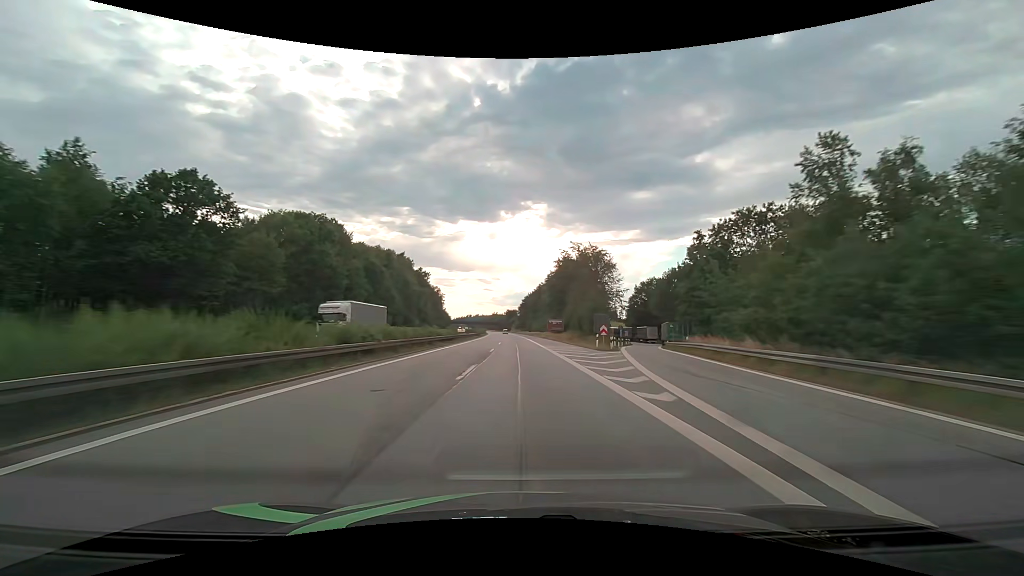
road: motorway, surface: asphalt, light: Day
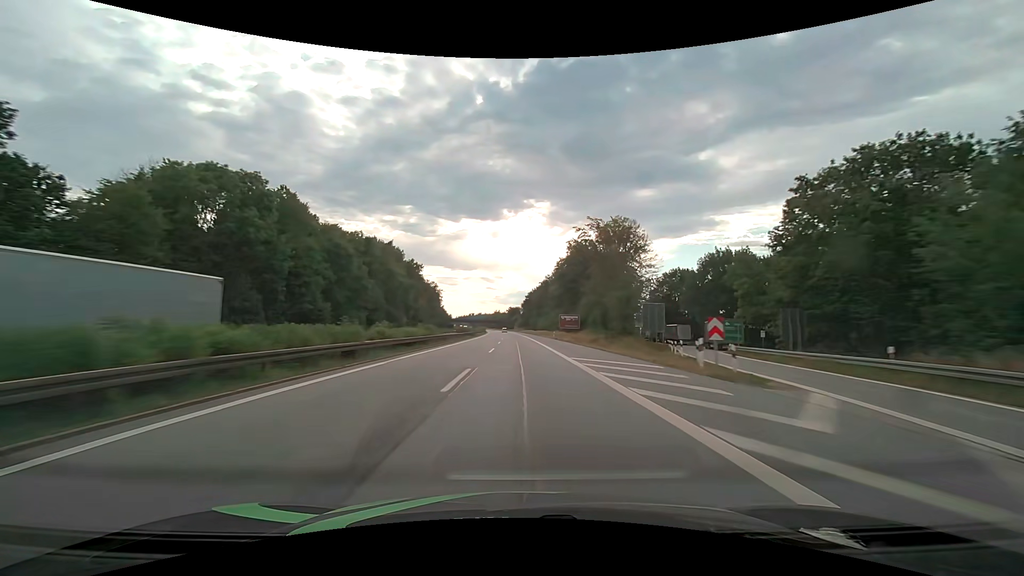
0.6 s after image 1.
(-0.1, +20.9) m; 0°
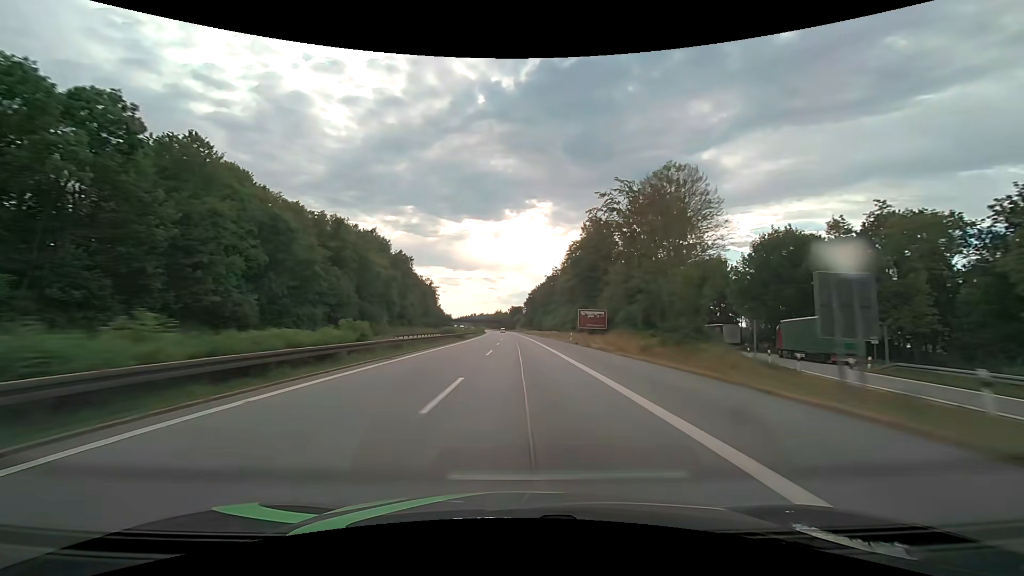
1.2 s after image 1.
(-0.1, +20.8) m; 0°
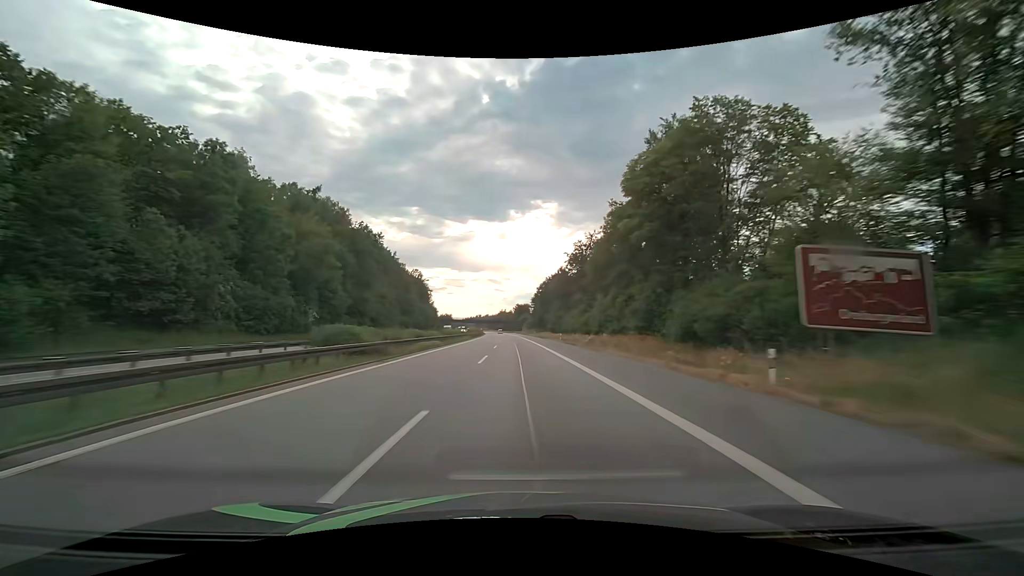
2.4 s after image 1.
(-0.3, +41.6) m; -1°
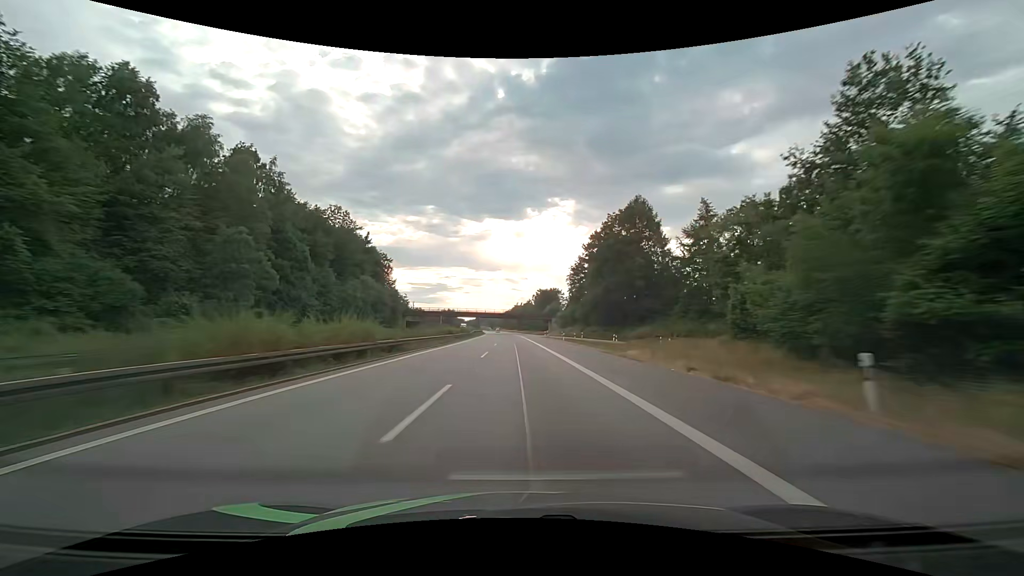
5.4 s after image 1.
(-2.0, +104.3) m; -2°
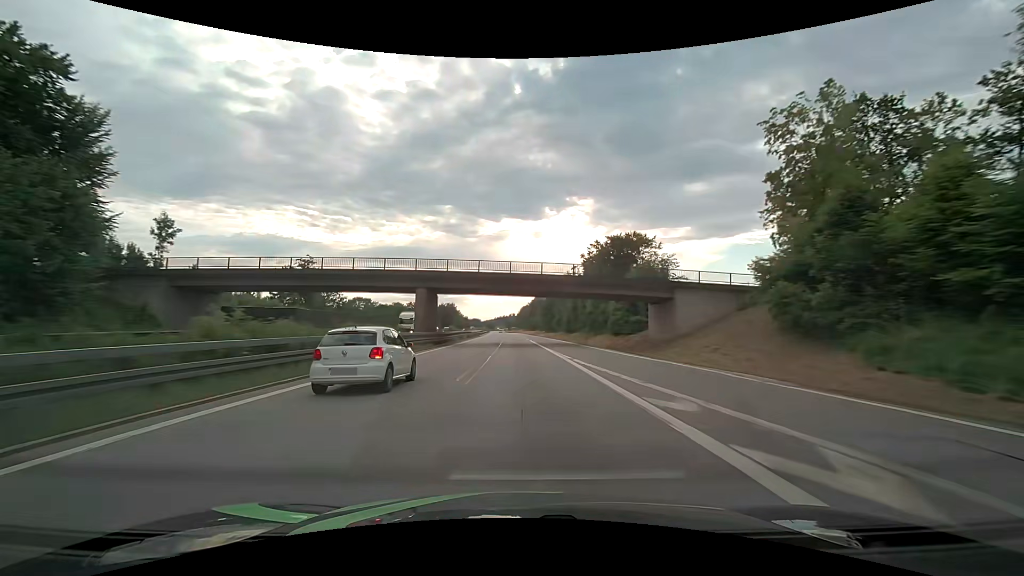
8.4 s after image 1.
(-2.1, +104.4) m; -2°
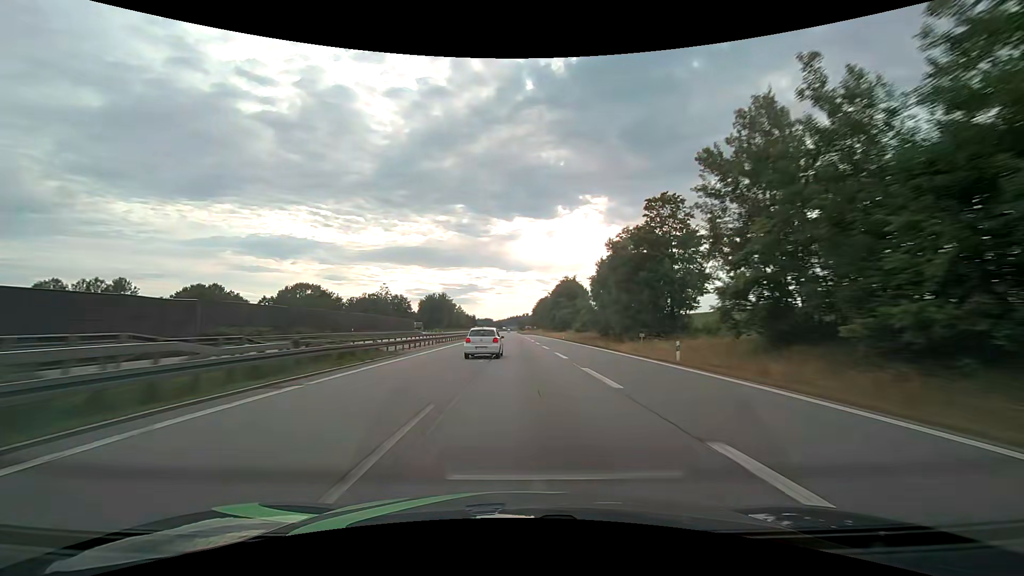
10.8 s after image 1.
(-0.9, +83.3) m; -1°
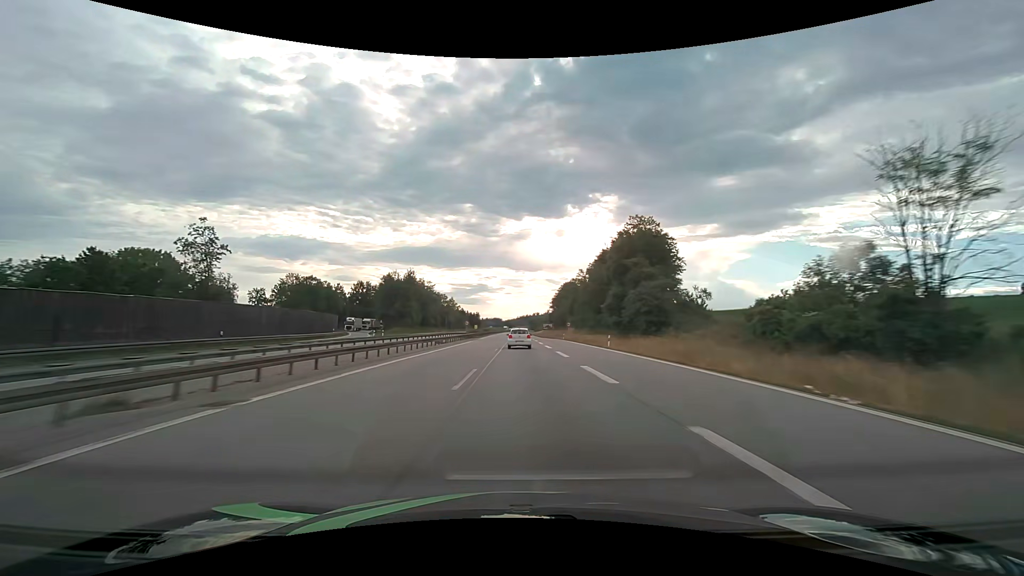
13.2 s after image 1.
(-0.9, +83.0) m; -1°
(0, +10) (0, +20) (0, +30) (0, +40) (0, +50) (0, +60) (0, +70) (-1, +80) (-1, +90) (-1, +100) m
